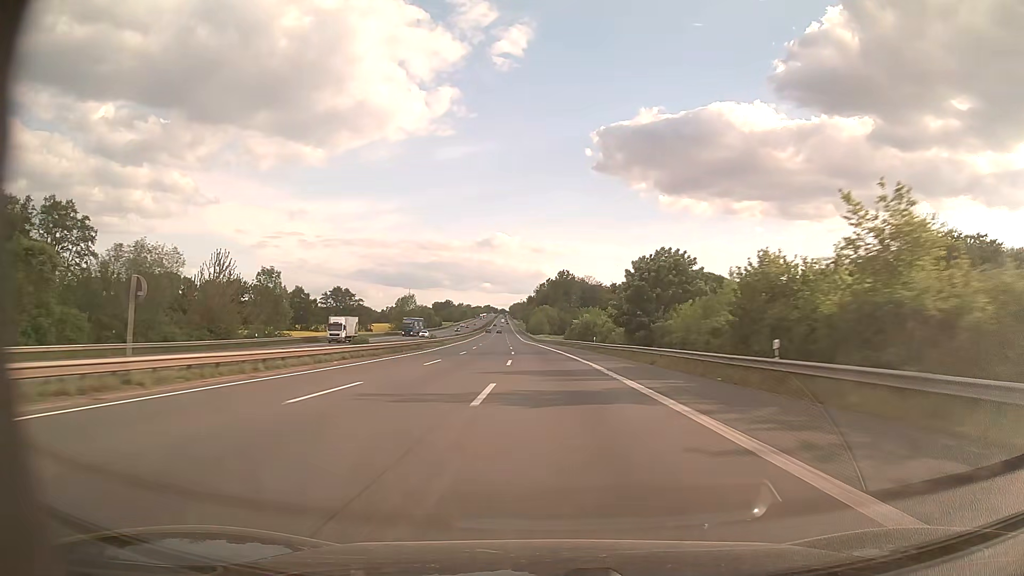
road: motorway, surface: asphalt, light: Day
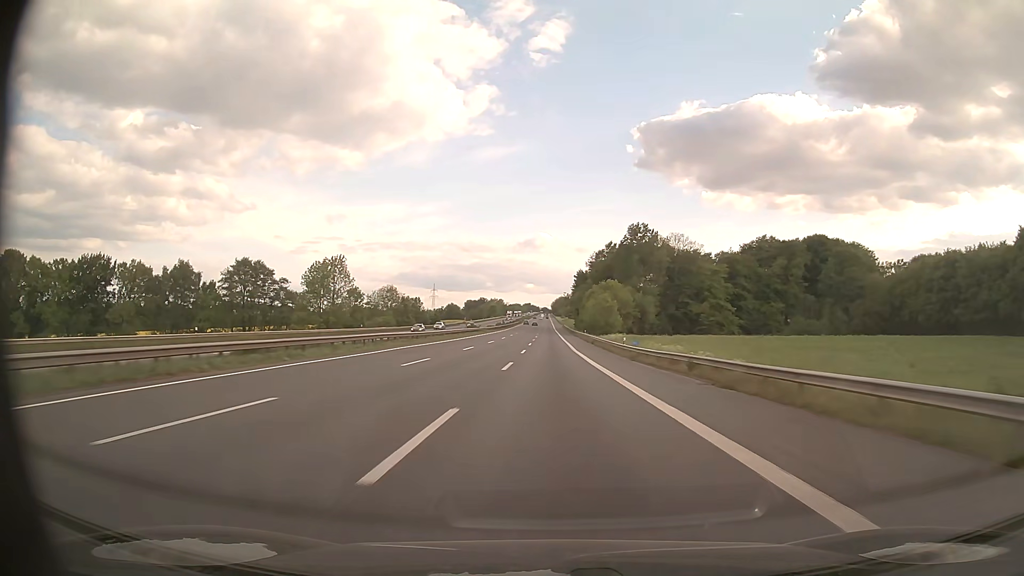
(-5.1, +114.5) m; -4°
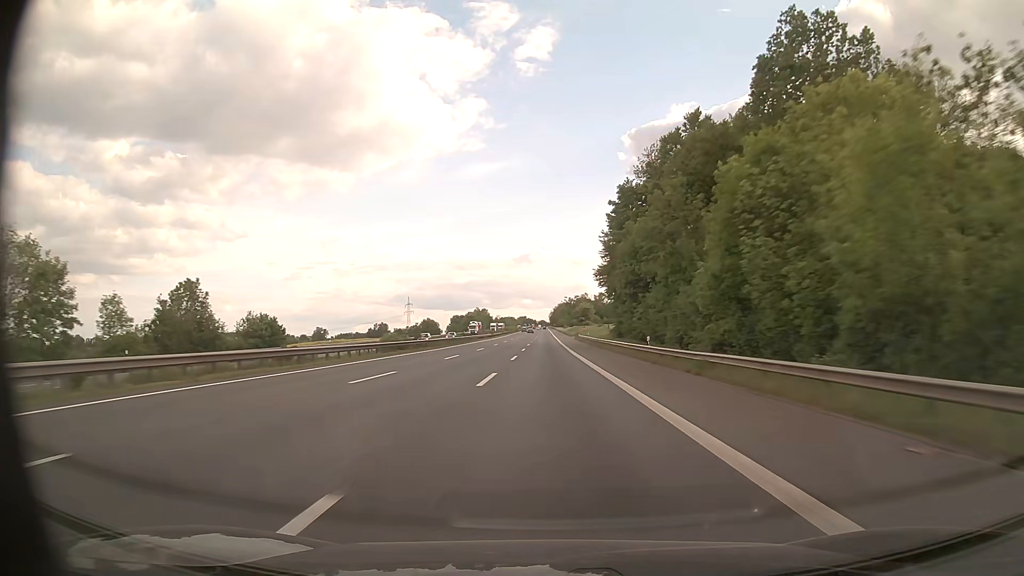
(+0.1, +114.5) m; 0°
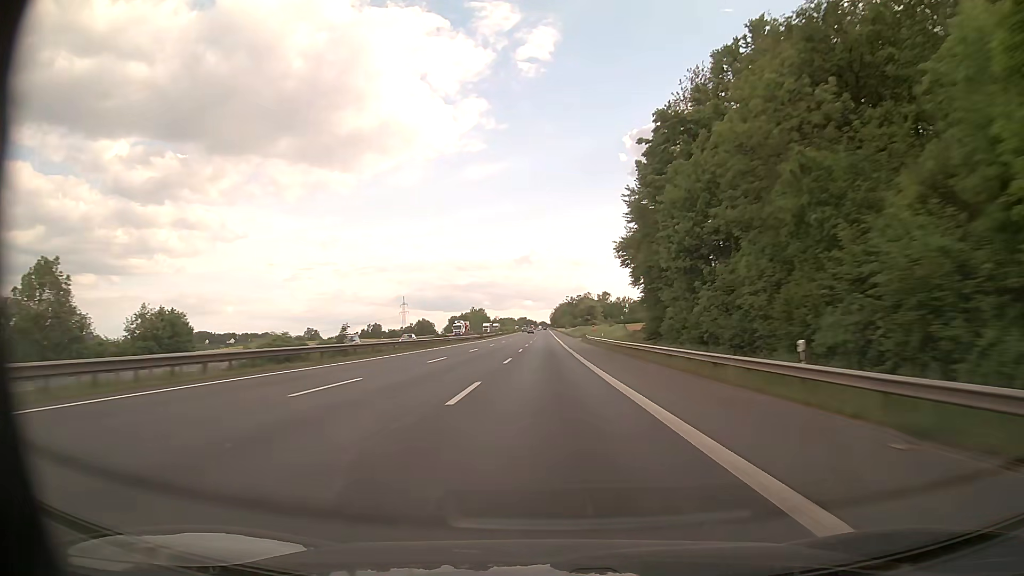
(0.0, +22.8) m; 0°
(0, +10) (0, +20) (0, +30) (0, +40) (0, +50) (0, +60) (0, +70) (0, +80) (0, +90) (0, +100) m
